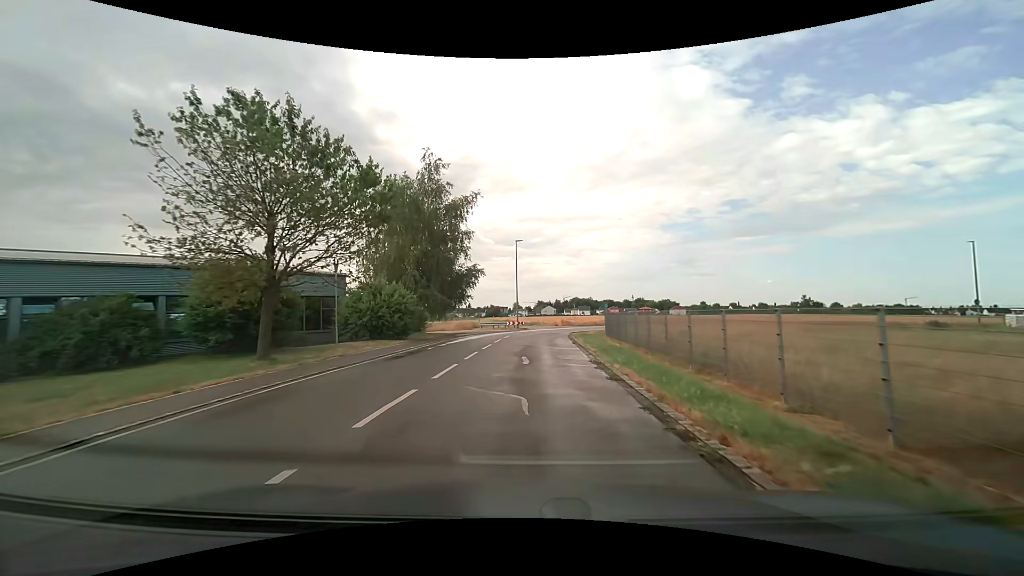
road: tertiary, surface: asphalt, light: Day
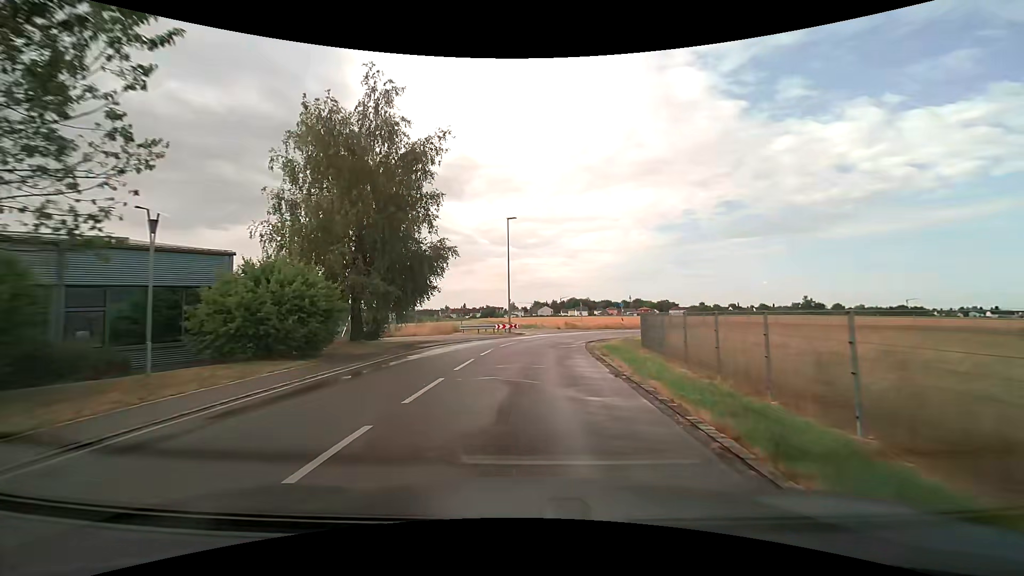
(+0.1, +11.7) m; +1°
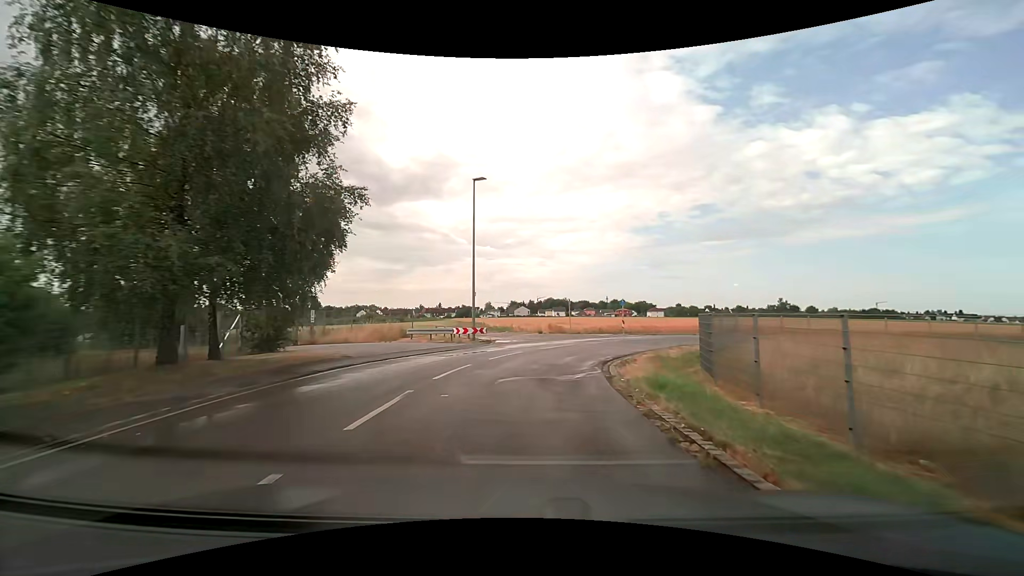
(+0.2, +10.6) m; +3°
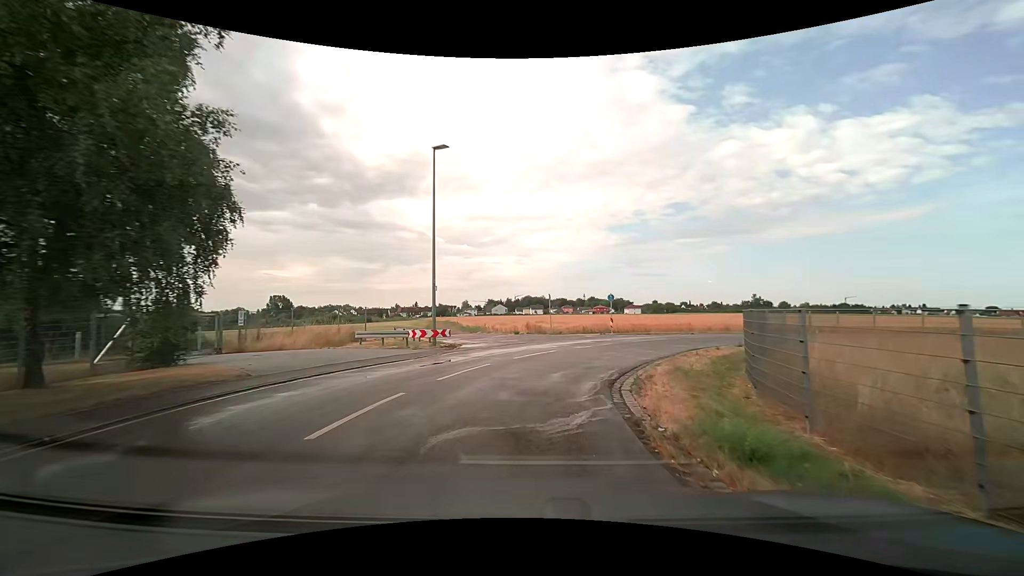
(+0.1, +4.8) m; +3°
(0, +10) (+4, +19) (+11, +26) (+20, +30) (+30, +31) (+40, +32) (+50, +33) (+60, +34) (+70, +35) (+80, +37) m
